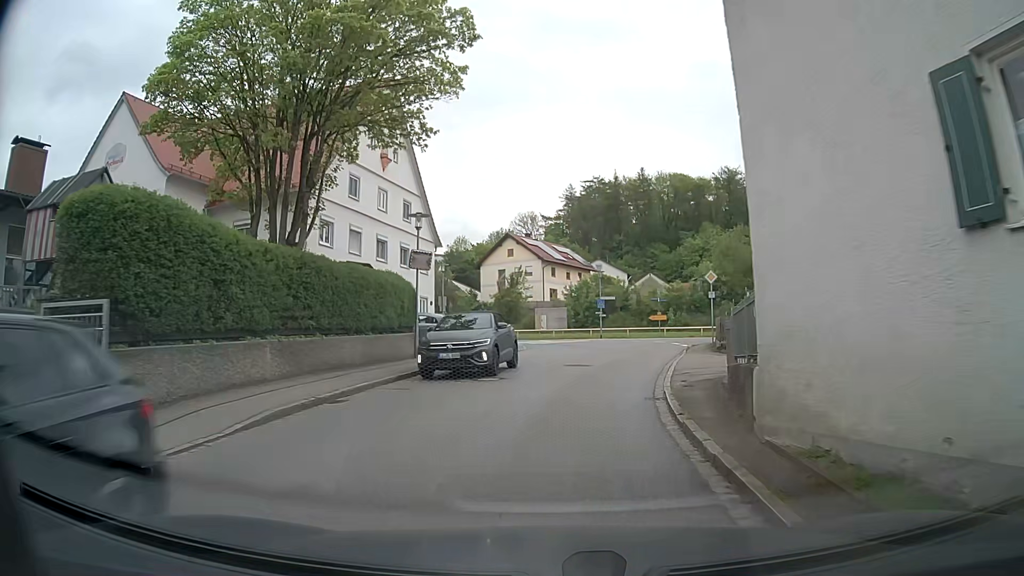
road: tertiary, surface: asphalt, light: Day
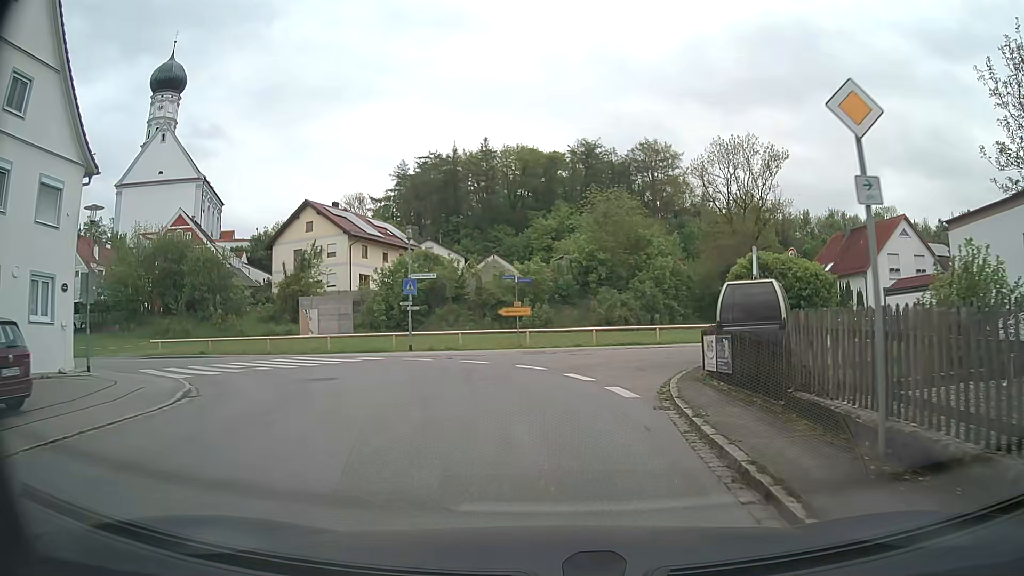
(+2.5, +23.0) m; +13°
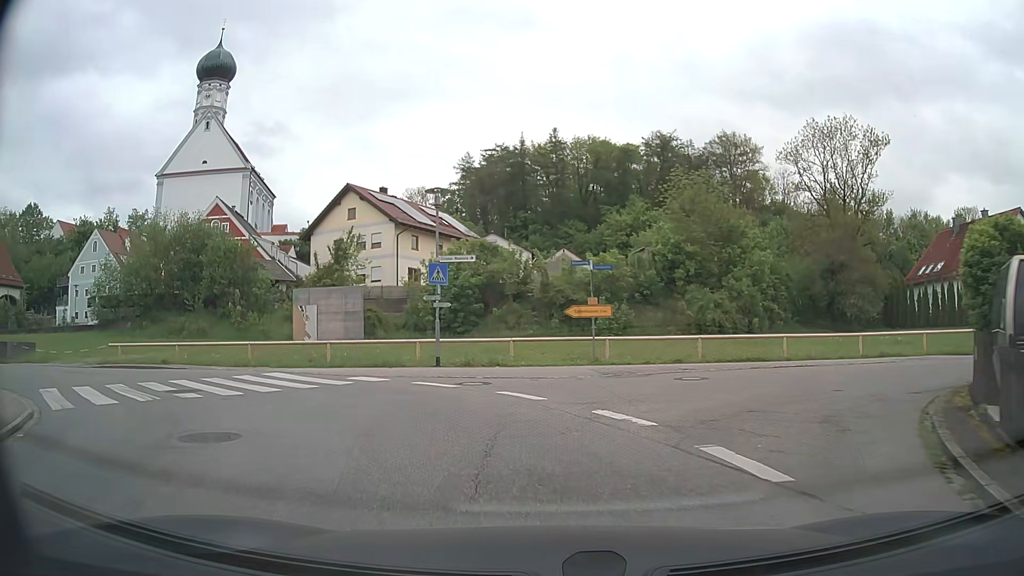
(-0.2, +8.3) m; -6°
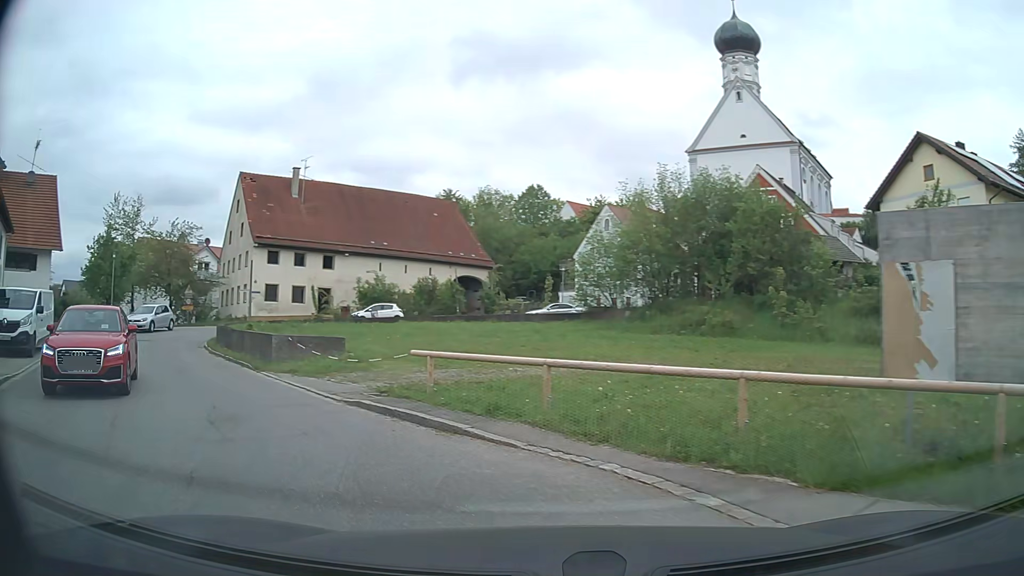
(-4.3, +14.6) m; -49°
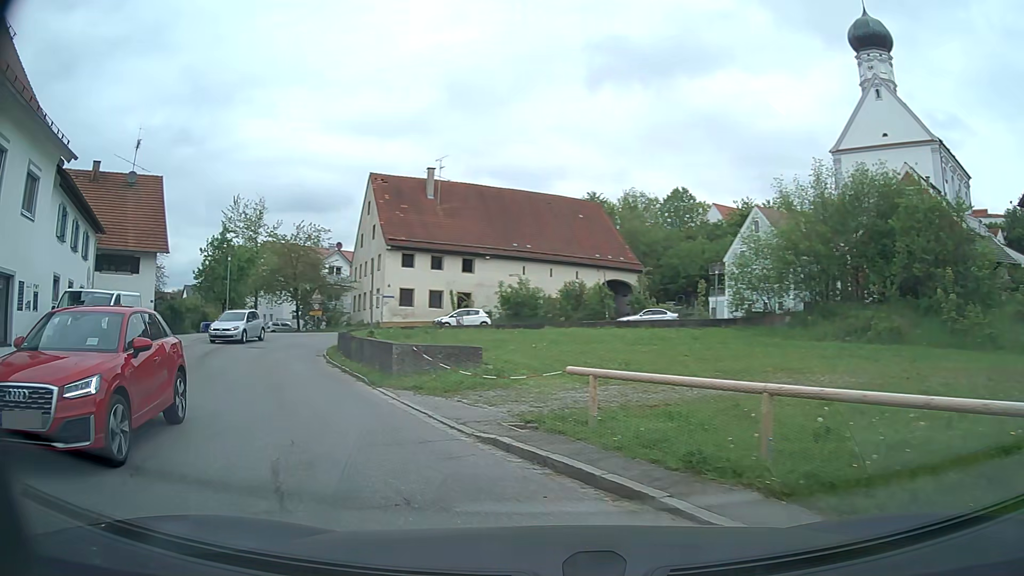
(-0.2, +2.8) m; -12°
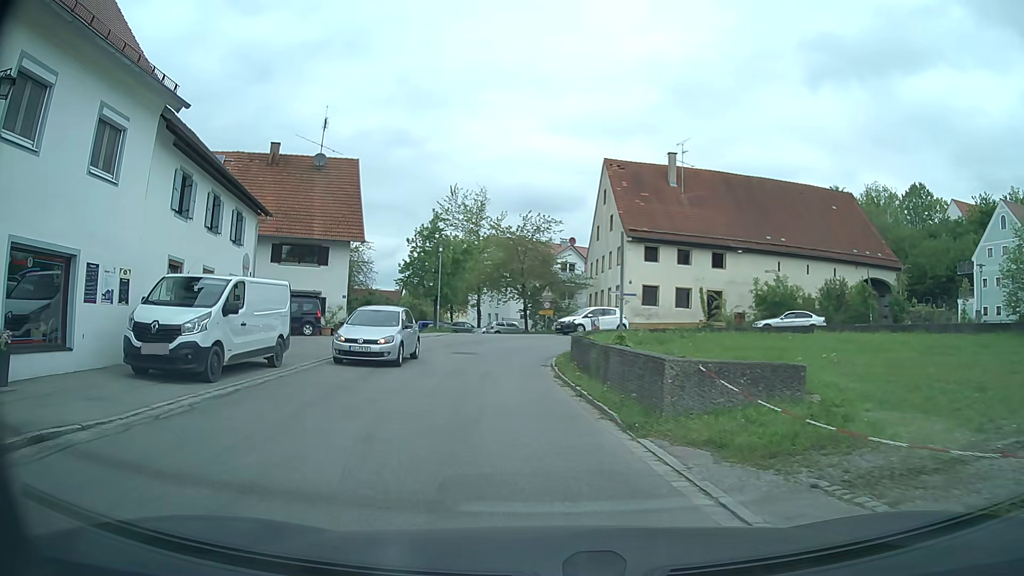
(-1.1, +5.9) m; -18°
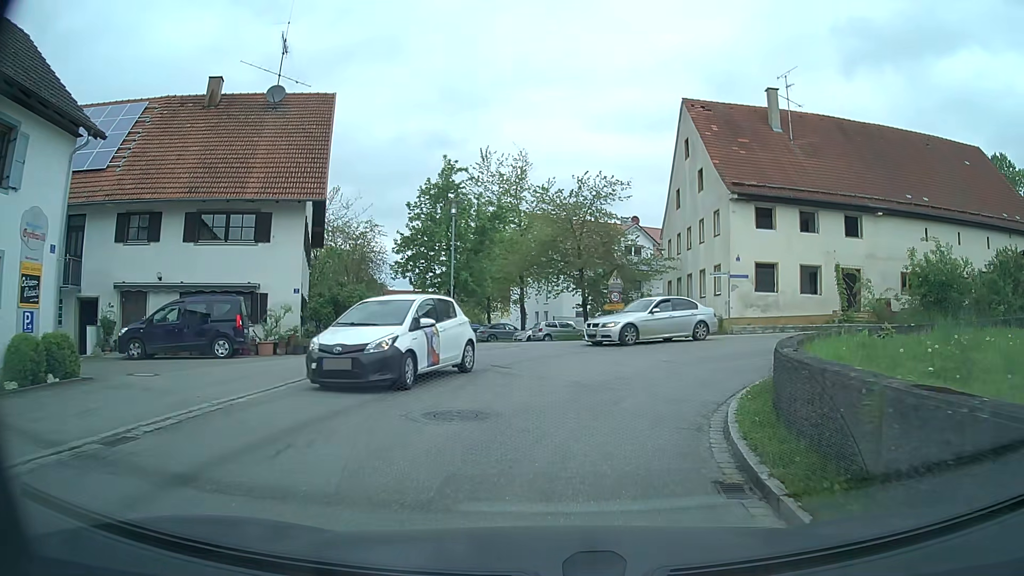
(-1.0, +14.4) m; -4°
(+1, +10) (+6, +18) (+16, +20) (+26, +18) (+35, +15) (+44, +11) (+54, +7) (+63, +4) (+73, +2) (+83, +1) m
